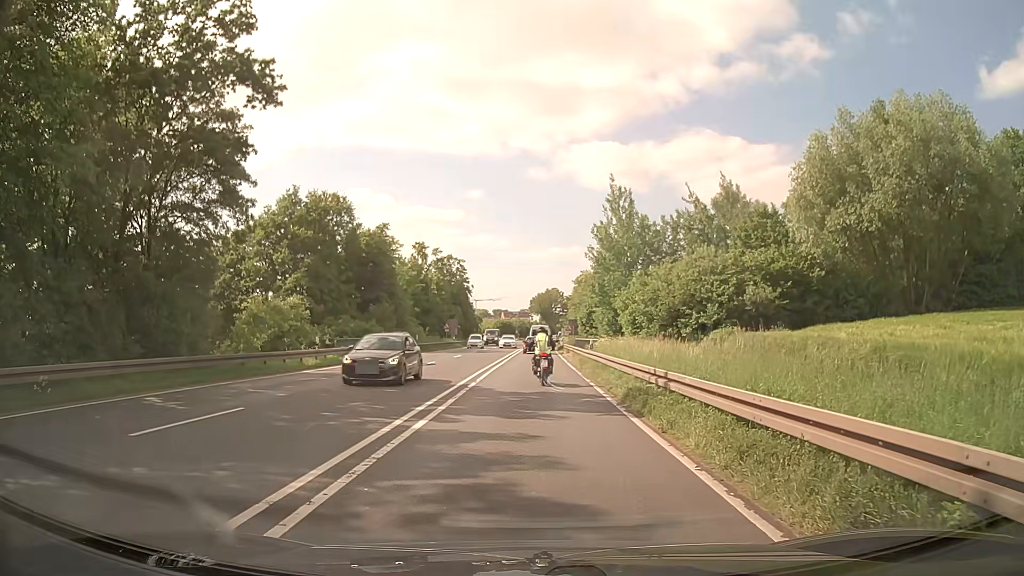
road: primary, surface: asphalt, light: Day
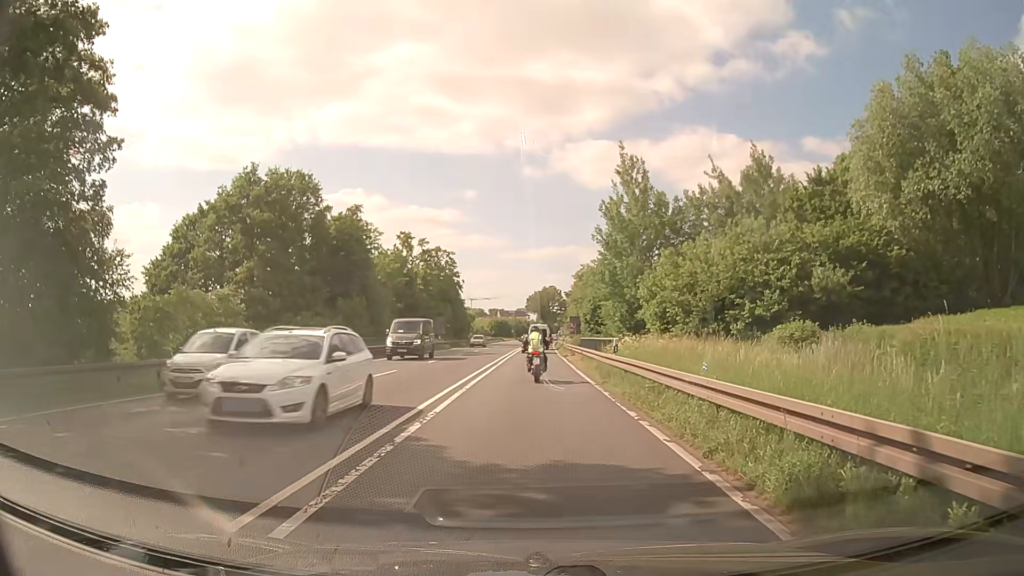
(+0.1, +9.8) m; 0°
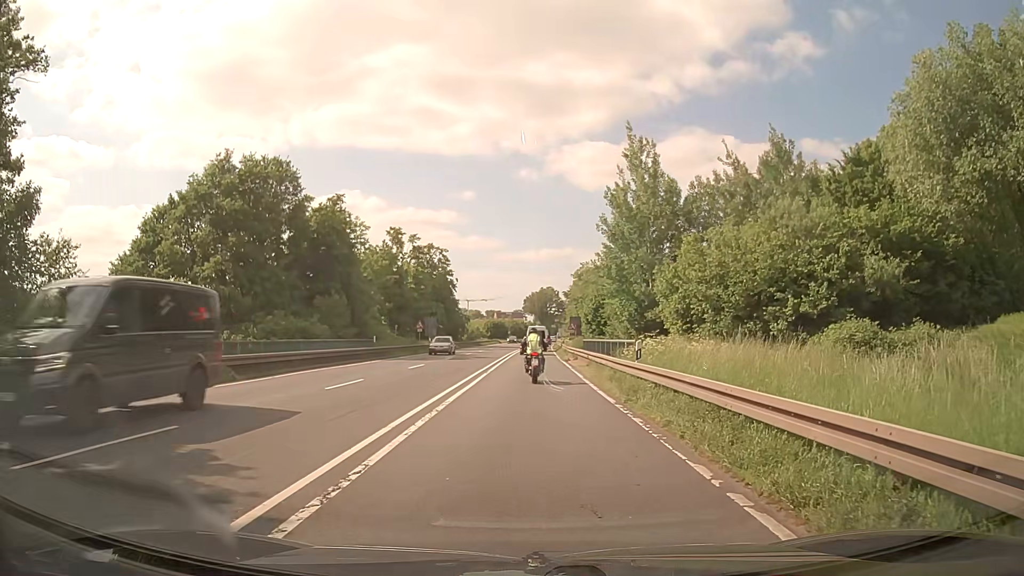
(+0.1, +5.0) m; +1°
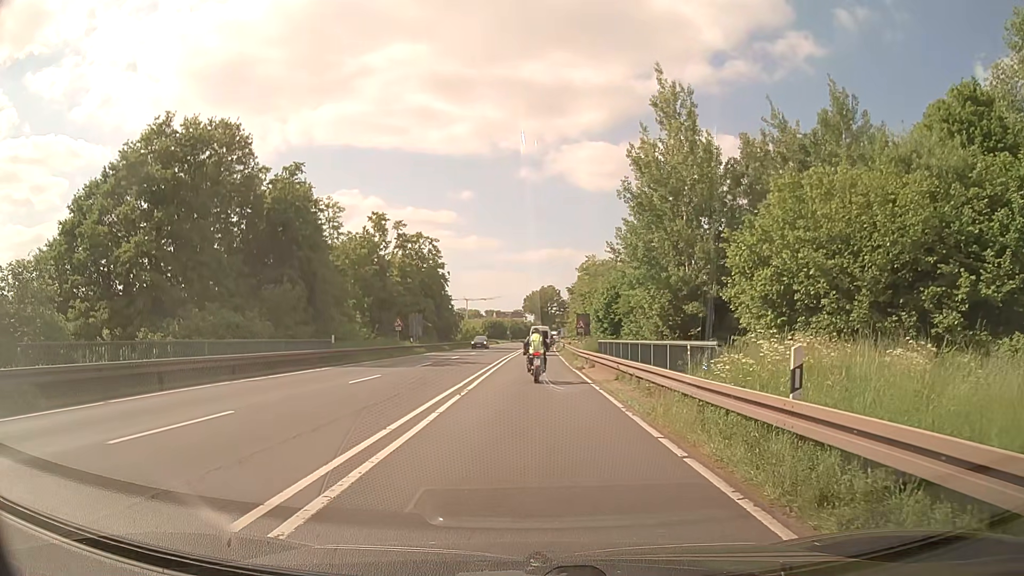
(0.0, +10.0) m; 0°
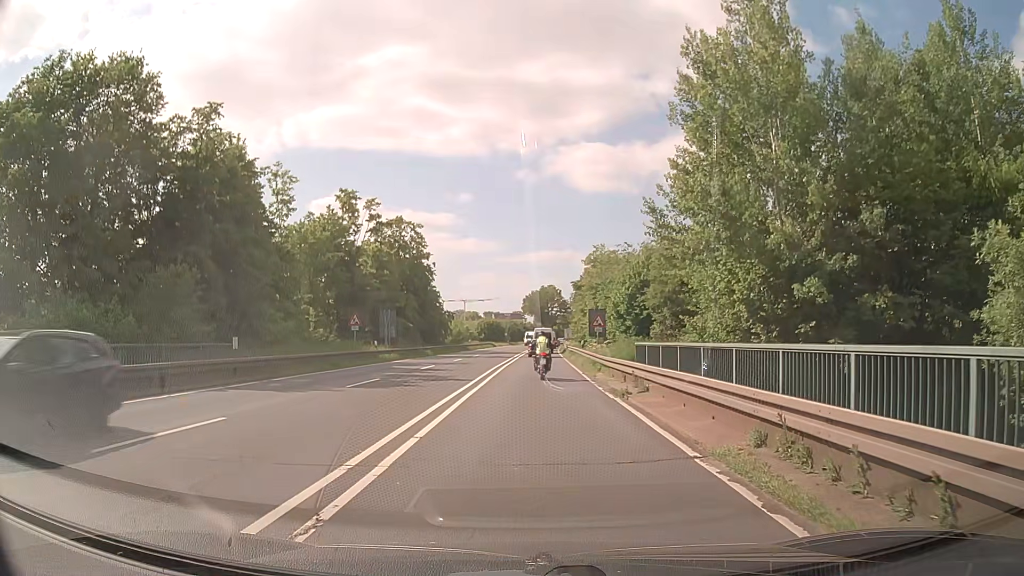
(+0.1, +12.8) m; 0°
(0, +10) (0, +20) (+1, +30) (+1, +40) (+2, +50) (+2, +60) (+2, +70) (+3, +80) (+3, +90) (+4, +100) m
